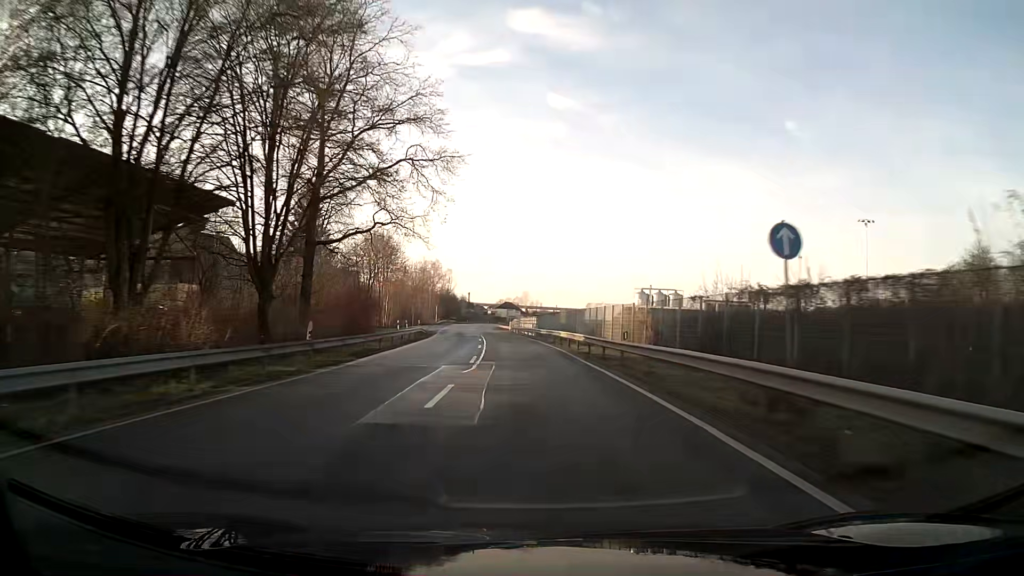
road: primary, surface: asphalt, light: Day
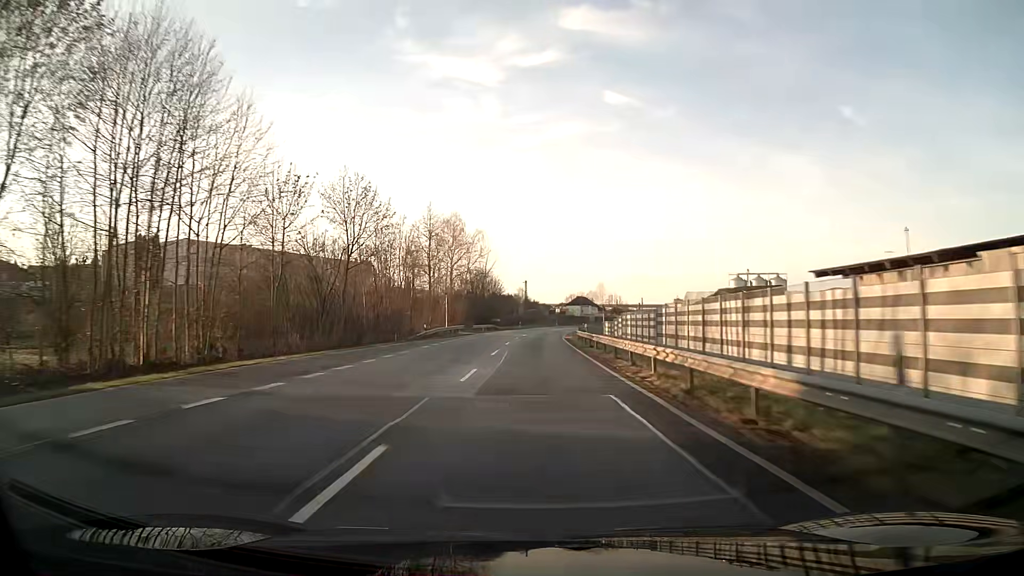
(-4.6, +79.7) m; -5°
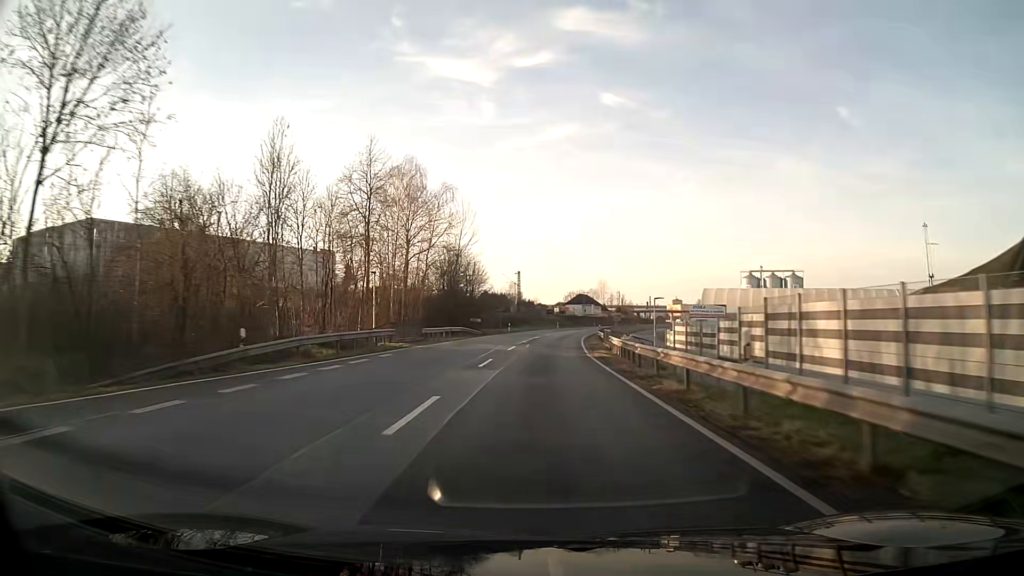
(+0.1, +32.0) m; +1°
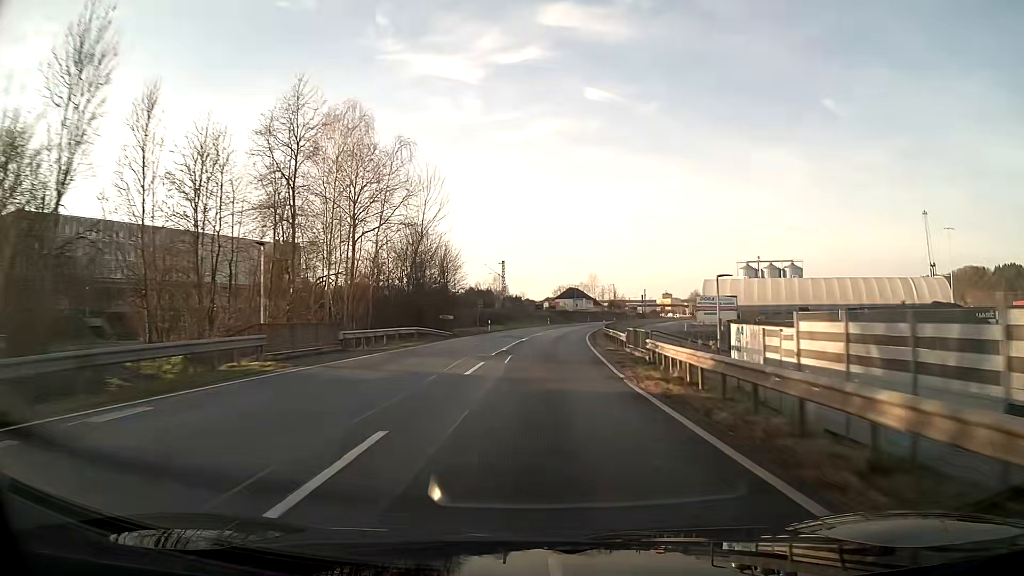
(+0.1, +16.0) m; +1°
